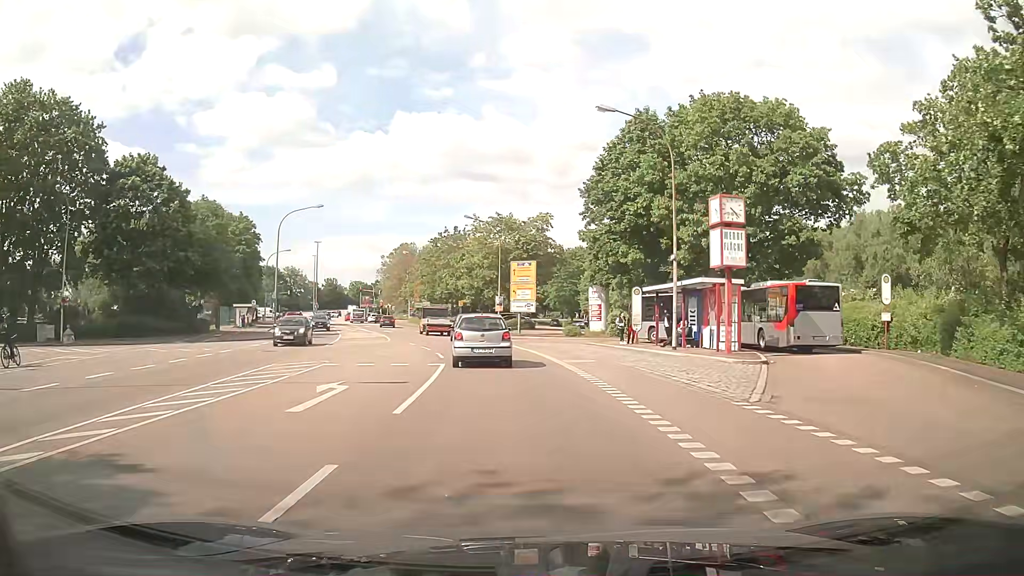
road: unclassified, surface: asphalt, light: Day
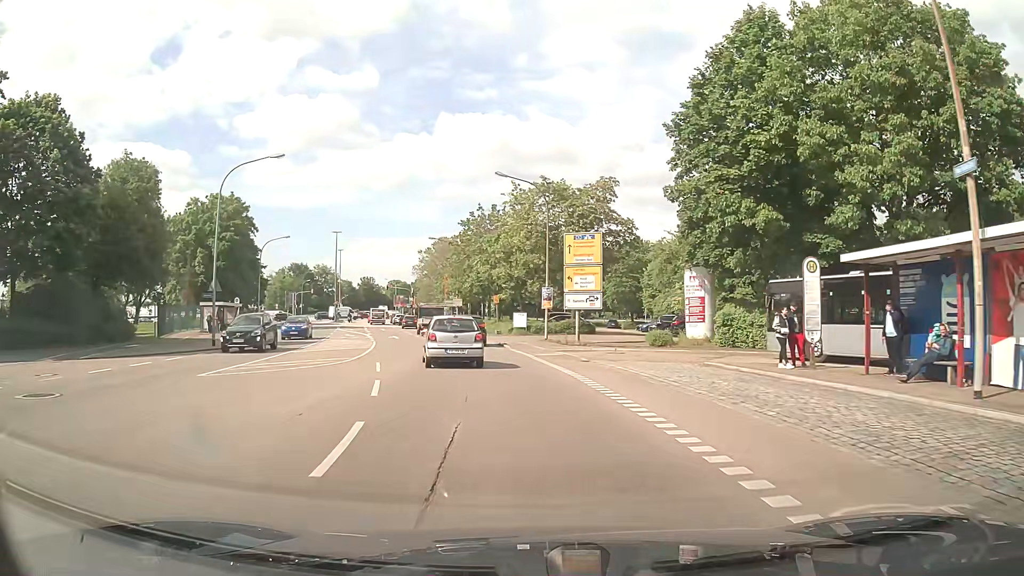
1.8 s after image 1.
(-0.7, +17.4) m; -4°
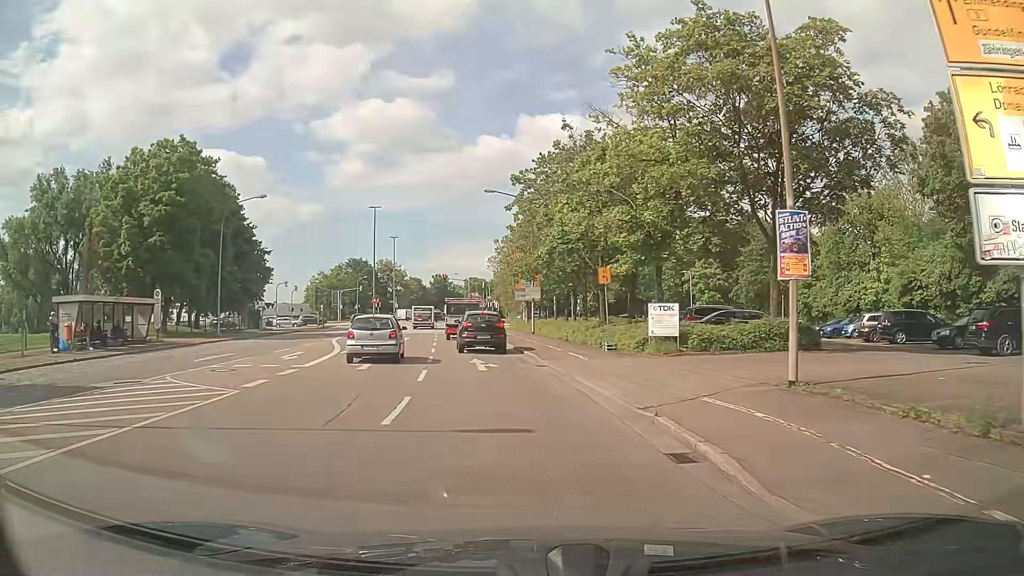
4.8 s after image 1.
(-1.9, +27.9) m; -8°
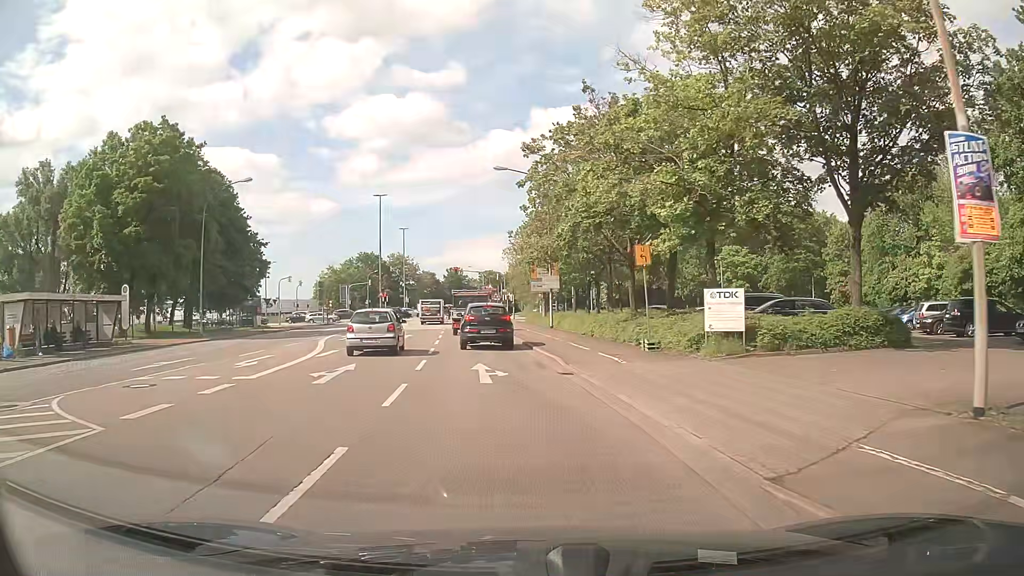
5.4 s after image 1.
(0.0, +5.1) m; 0°
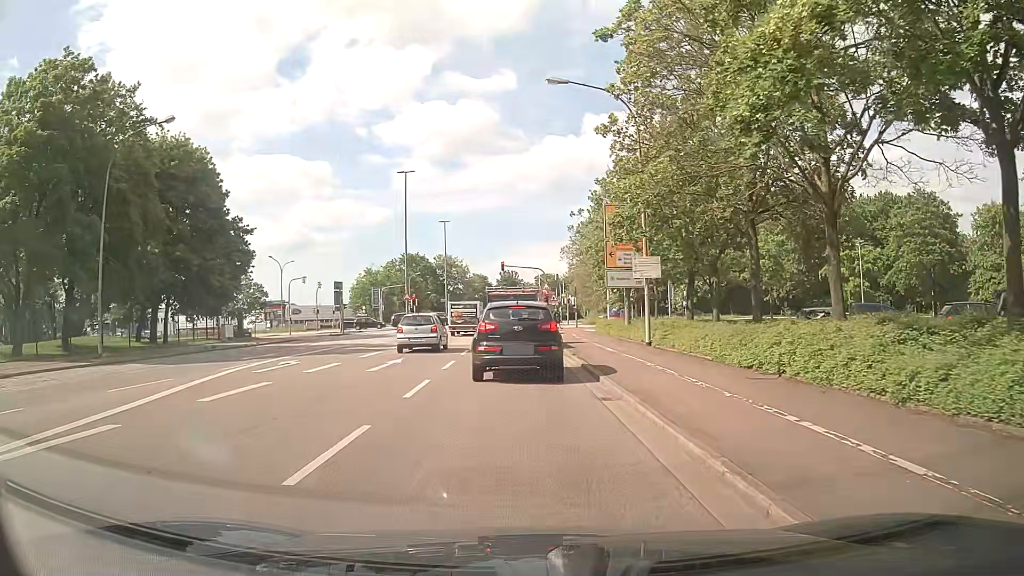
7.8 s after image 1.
(-0.8, +16.1) m; -5°
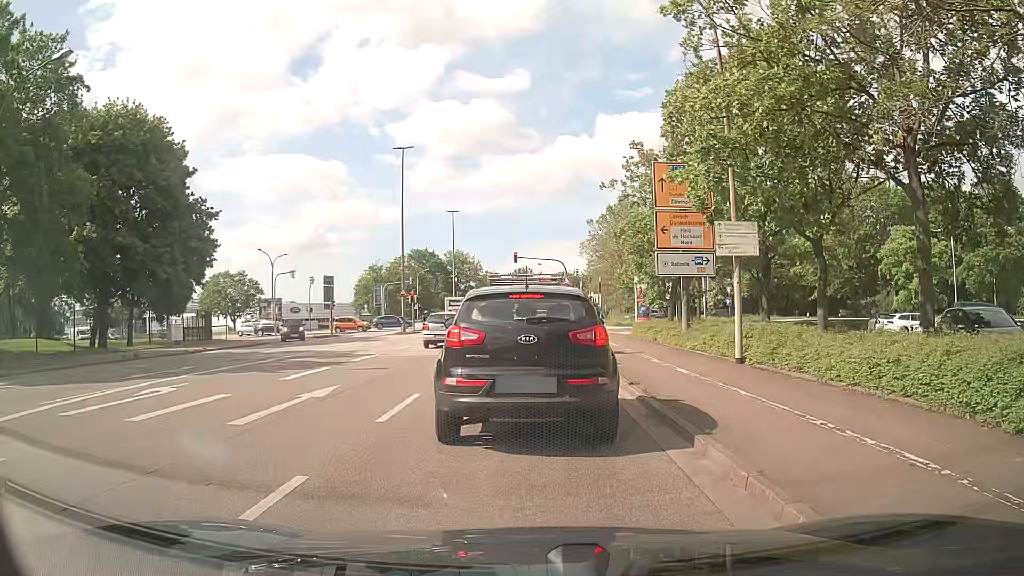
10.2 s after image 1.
(-0.1, +8.5) m; -2°
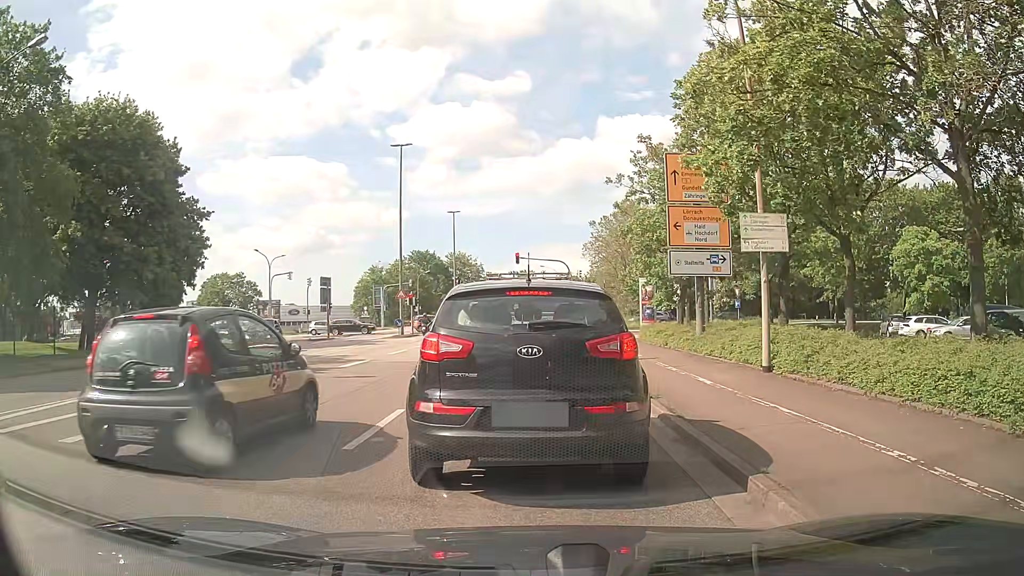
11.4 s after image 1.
(0.0, +1.5) m; 0°
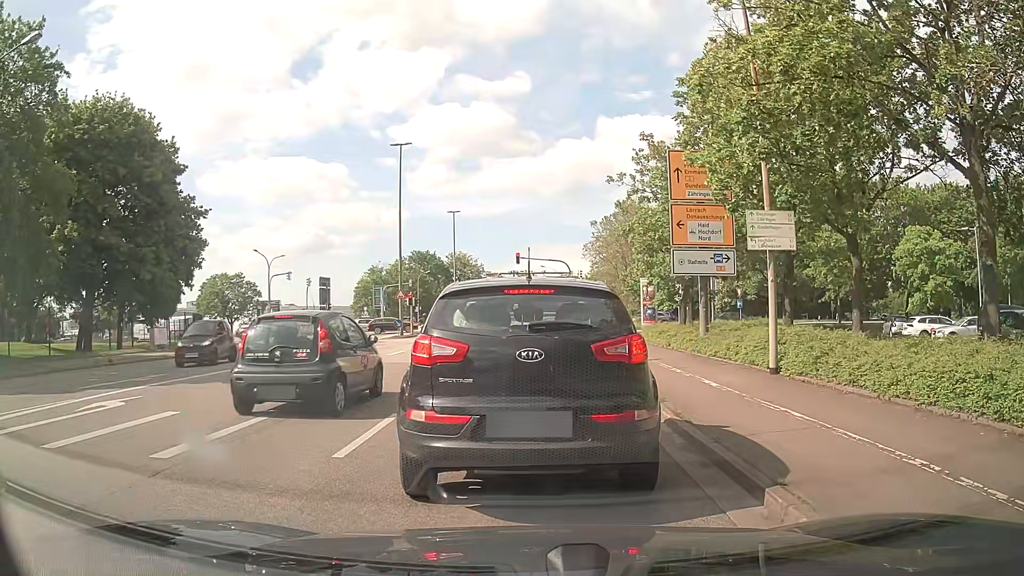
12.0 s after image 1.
(0.0, +0.4) m; 0°
